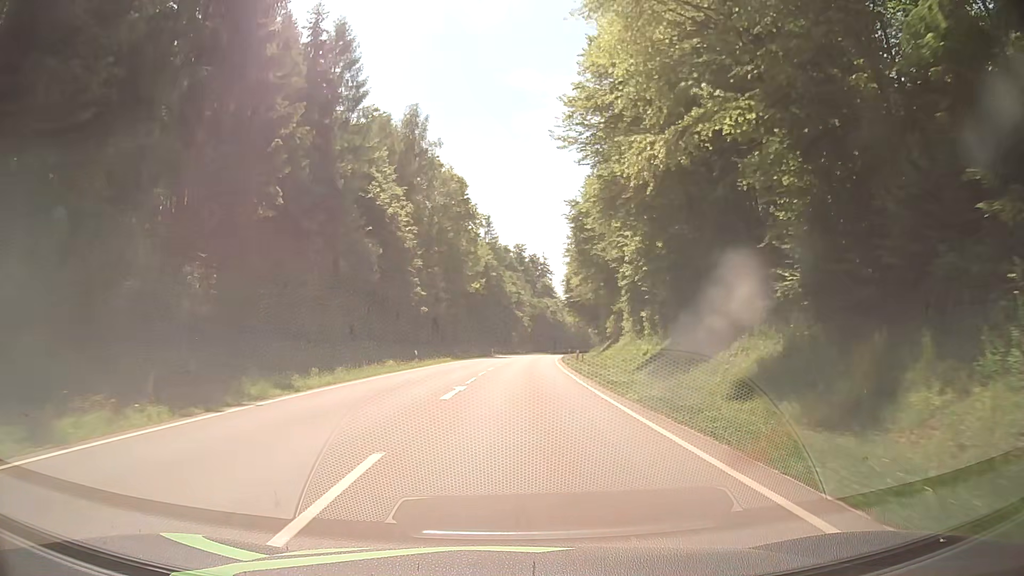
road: secondary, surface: asphalt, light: Day
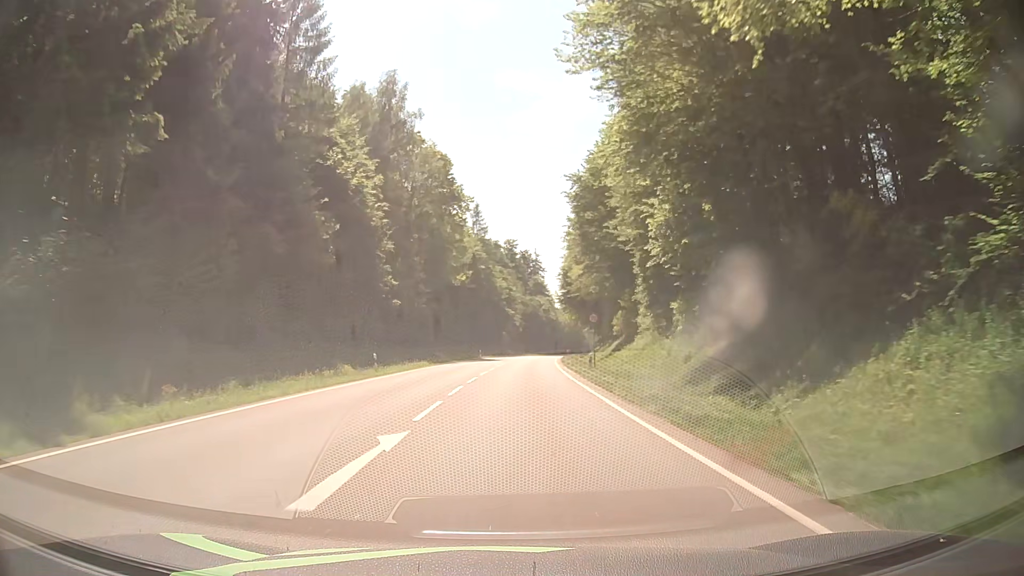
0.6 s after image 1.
(0.0, +10.9) m; 0°
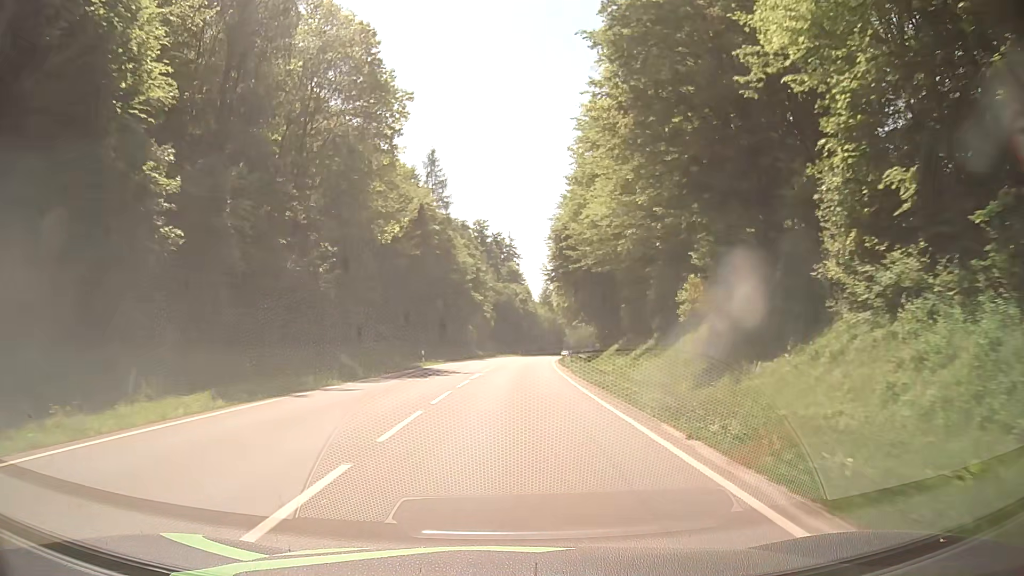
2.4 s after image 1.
(+0.7, +32.6) m; +3°
(0, +10) (0, +20) (0, +30) (+1, +40) (+1, +50) (+2, +60) (+2, +70) (+3, +80) (+4, +90) (+5, +100) m
